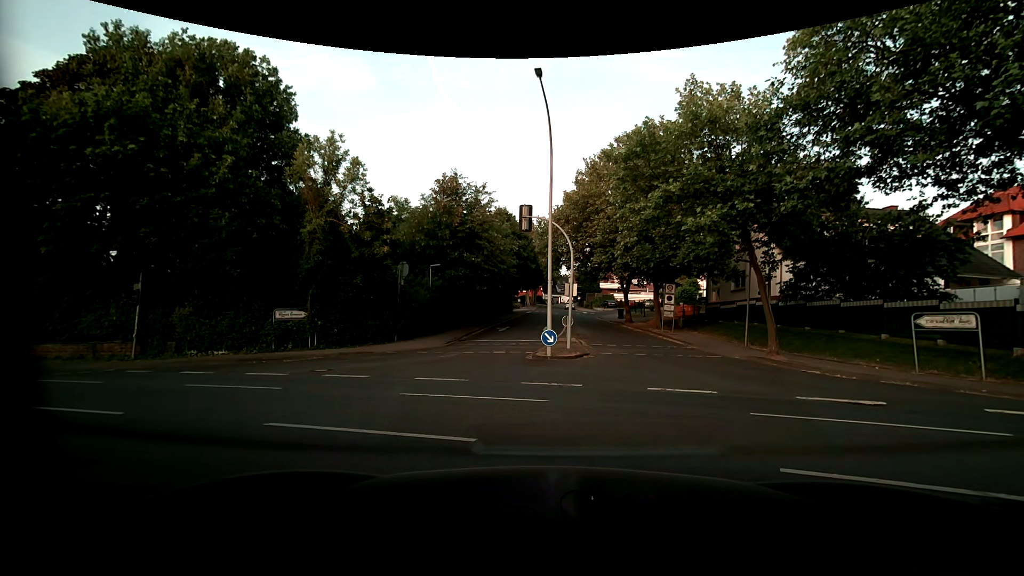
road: residential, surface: asphalt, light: Day
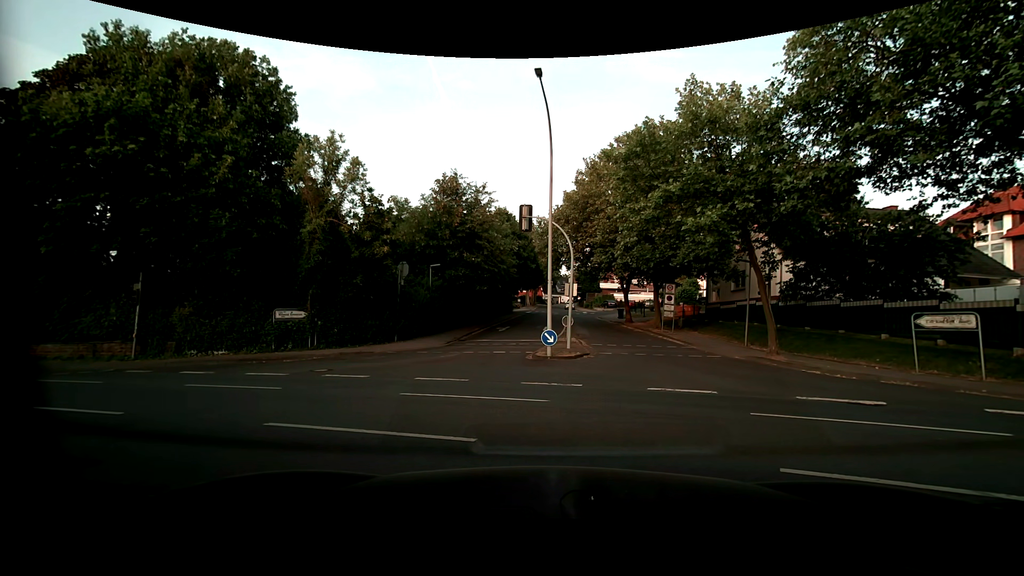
(0.0, 0.0) m; 0°
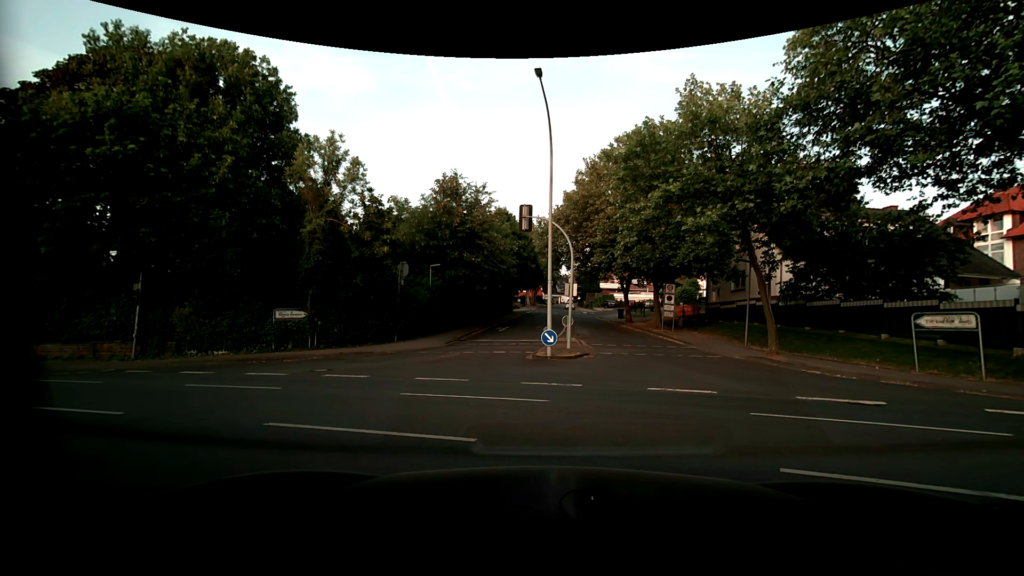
(0.0, 0.0) m; 0°
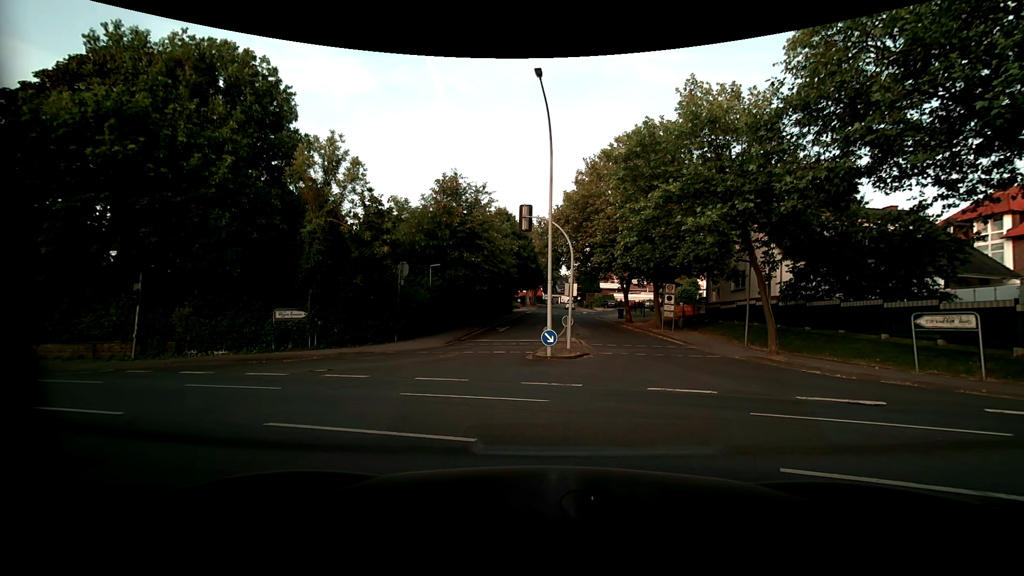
(0.0, 0.0) m; 0°
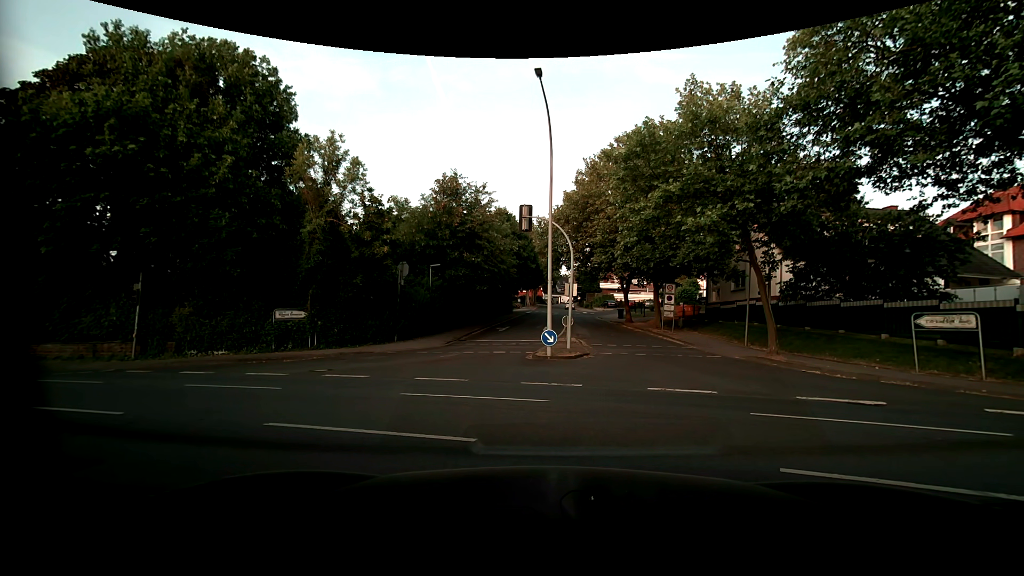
(0.0, 0.0) m; 0°
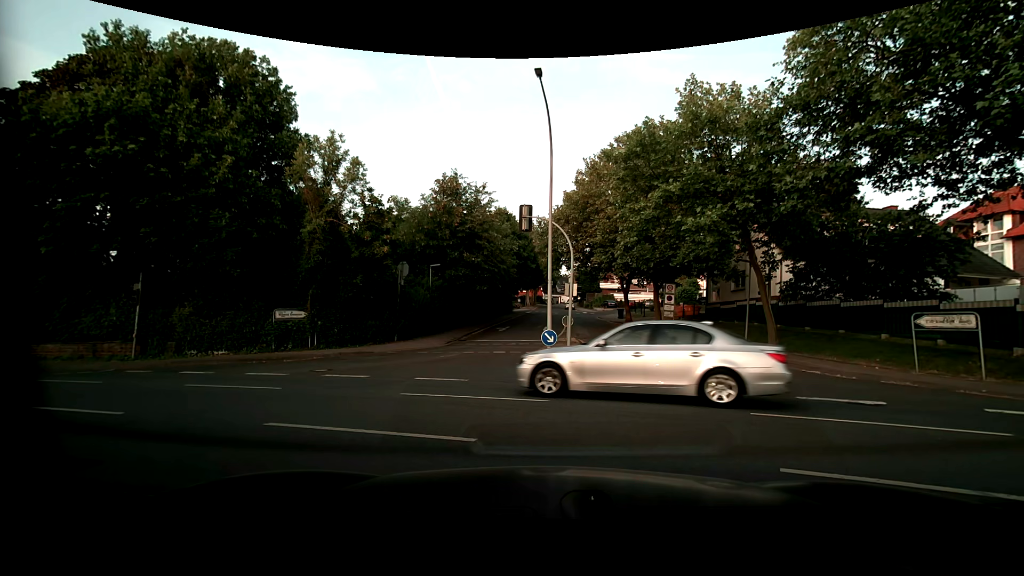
(0.0, 0.0) m; 0°
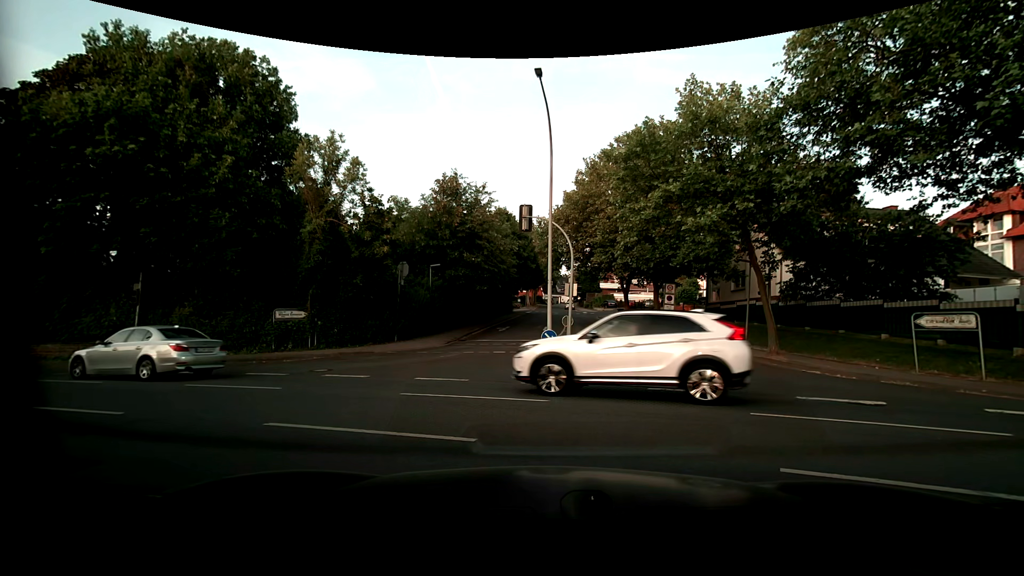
(0.0, 0.0) m; 0°
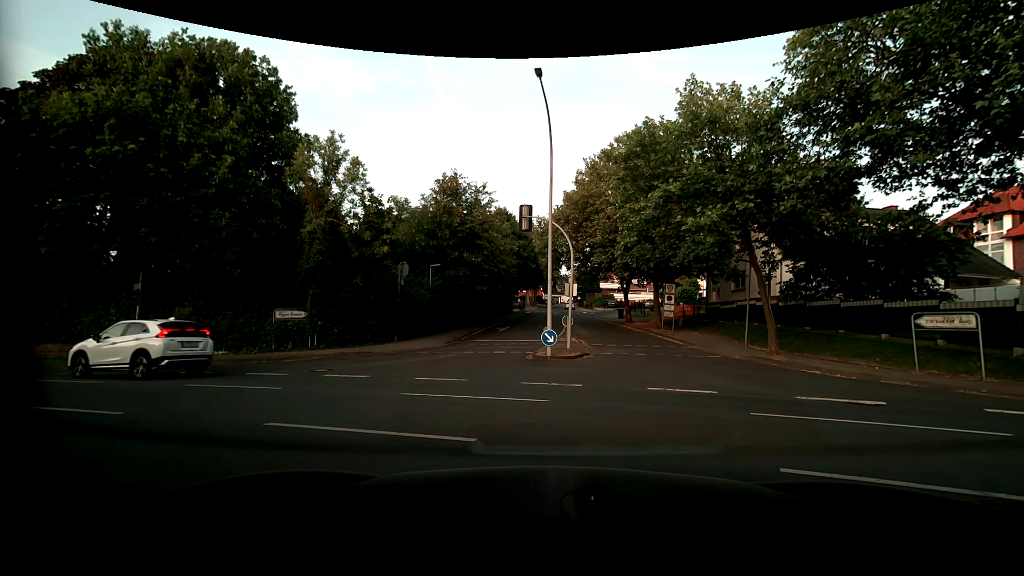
(0.0, 0.0) m; 0°
(-3, +9) (-11, +15) (-20, +19) (-30, +23) (-39, +26) (-49, +29) (-58, +32) (-68, +35) (-77, +39) (-86, +42) m
